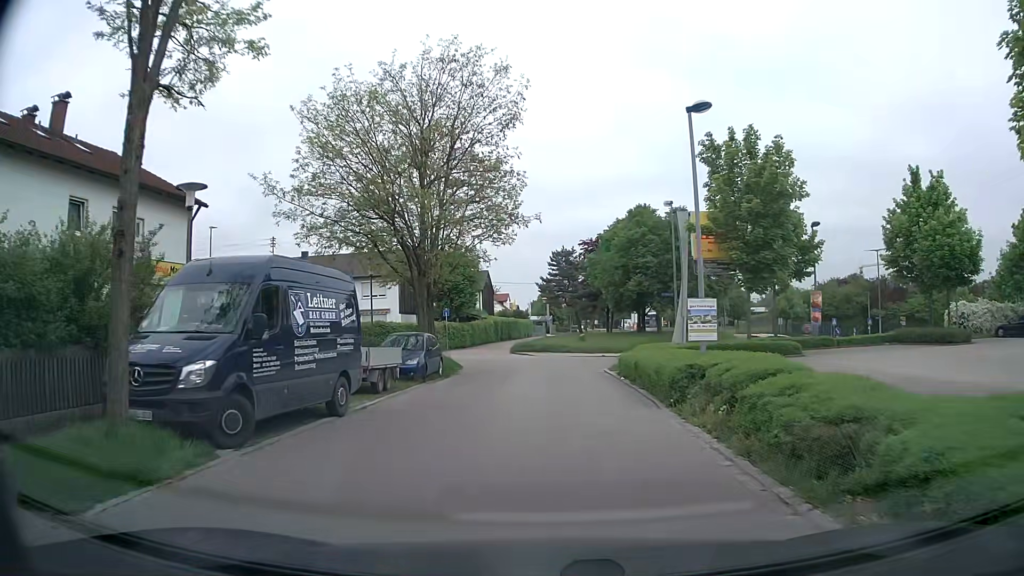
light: Day
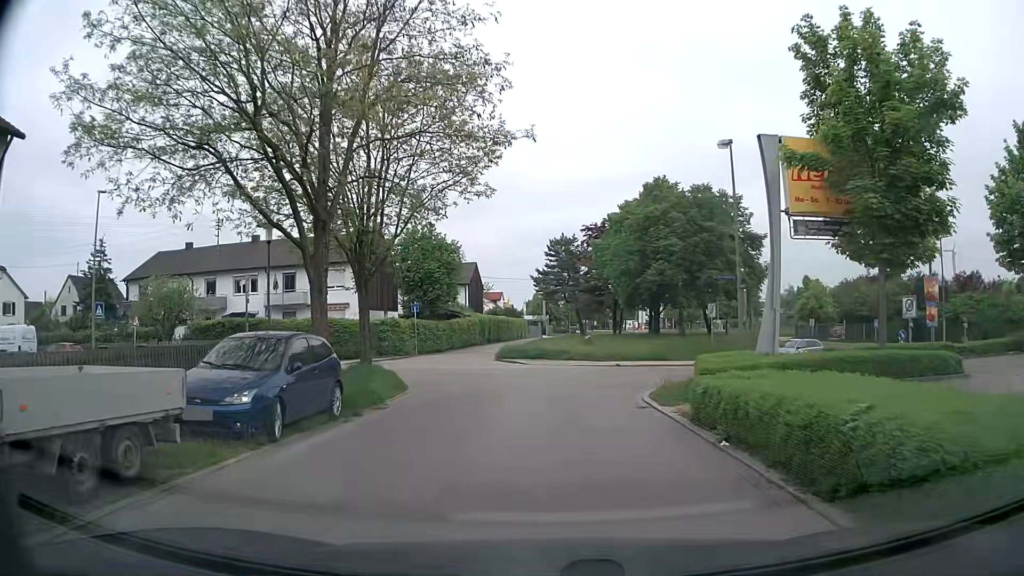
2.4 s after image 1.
(+0.2, +11.1) m; +2°
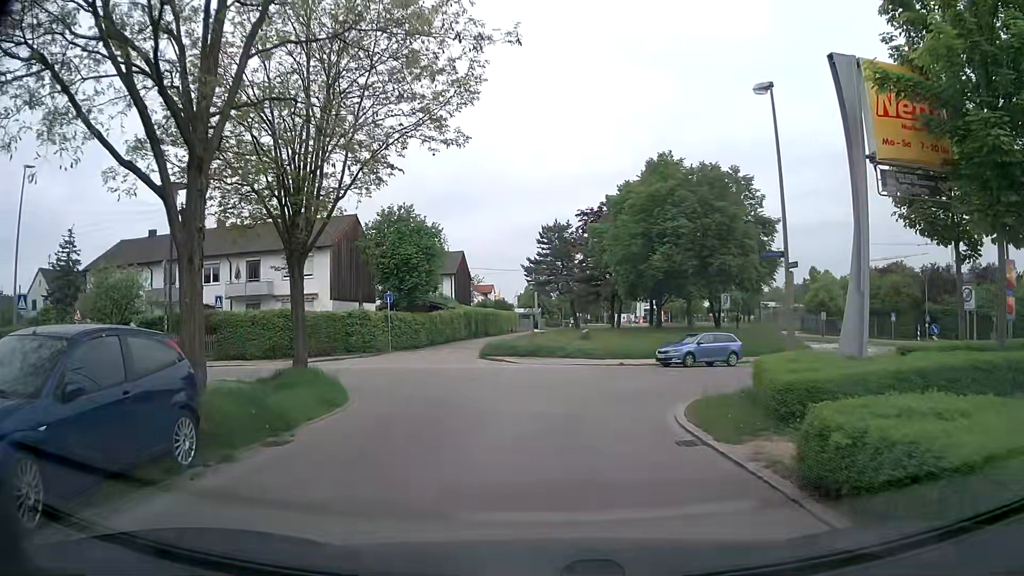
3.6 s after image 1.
(0.0, +5.0) m; -1°
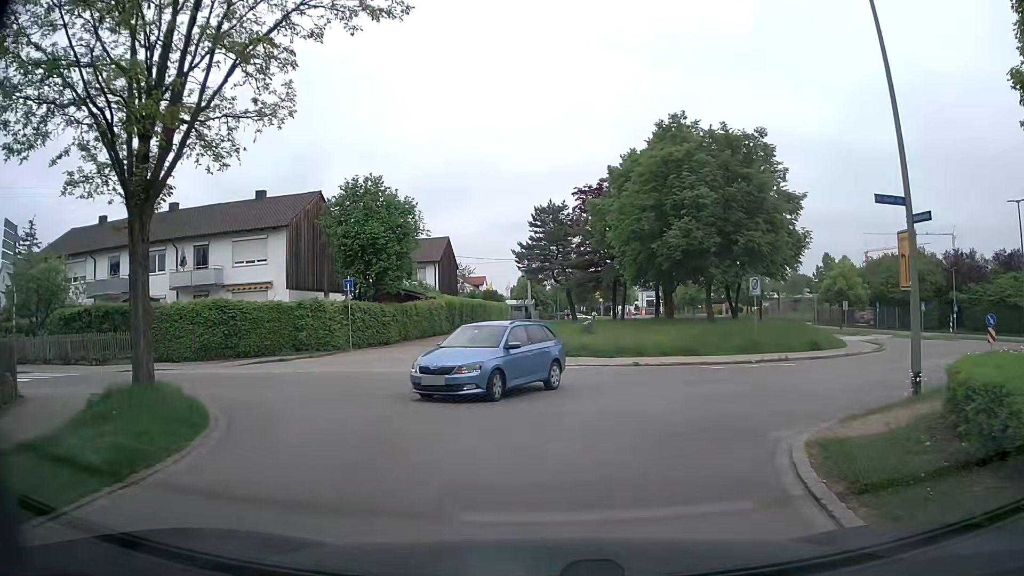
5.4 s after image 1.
(+0.2, +6.2) m; +2°
